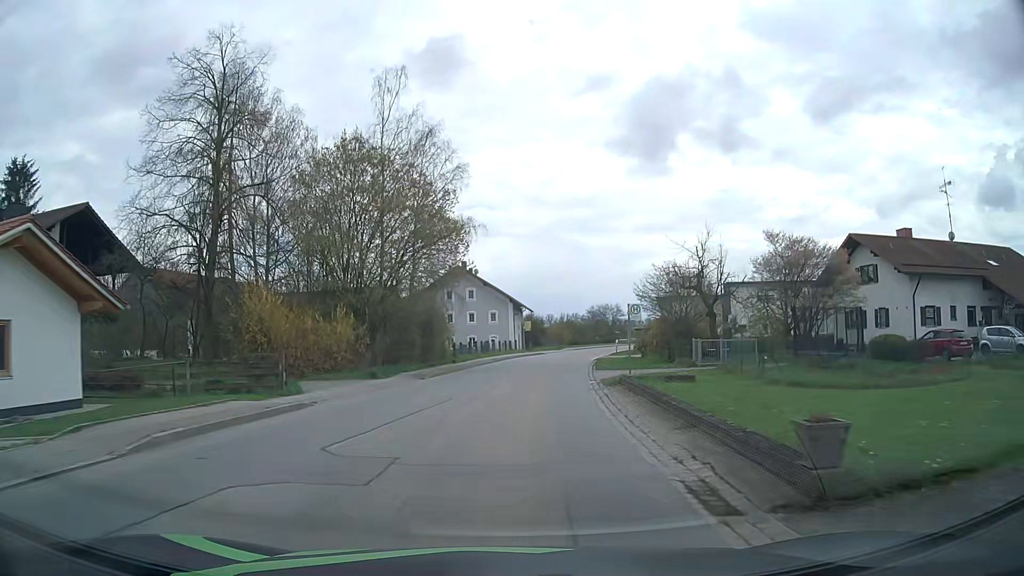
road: tertiary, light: Day
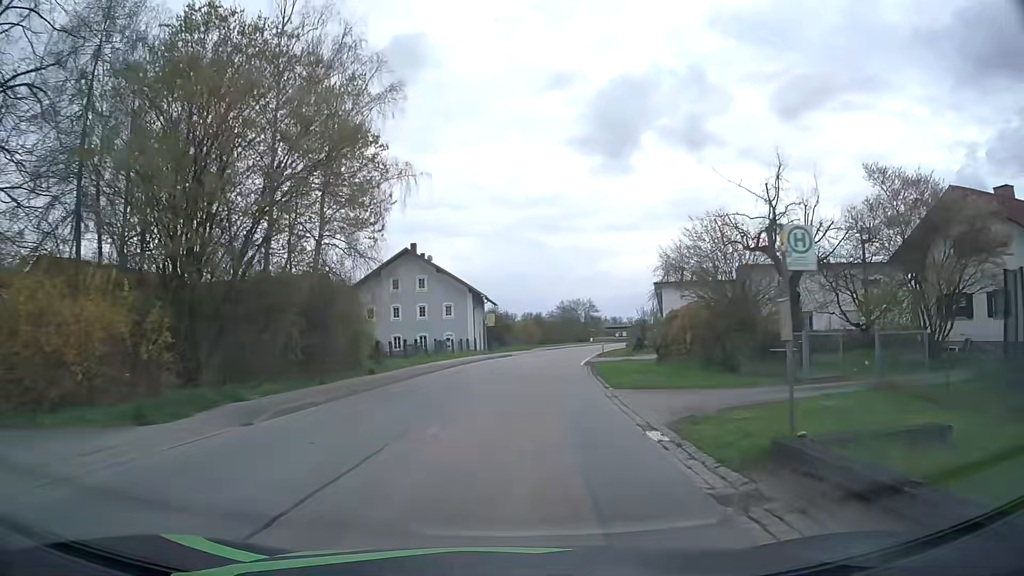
(+0.5, +15.1) m; +3°
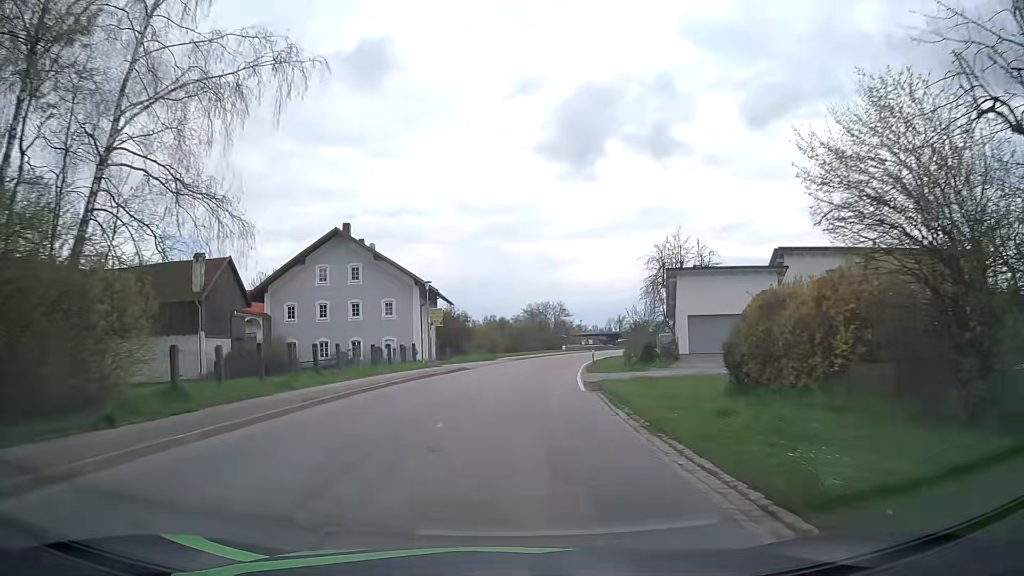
(+0.5, +15.3) m; +3°
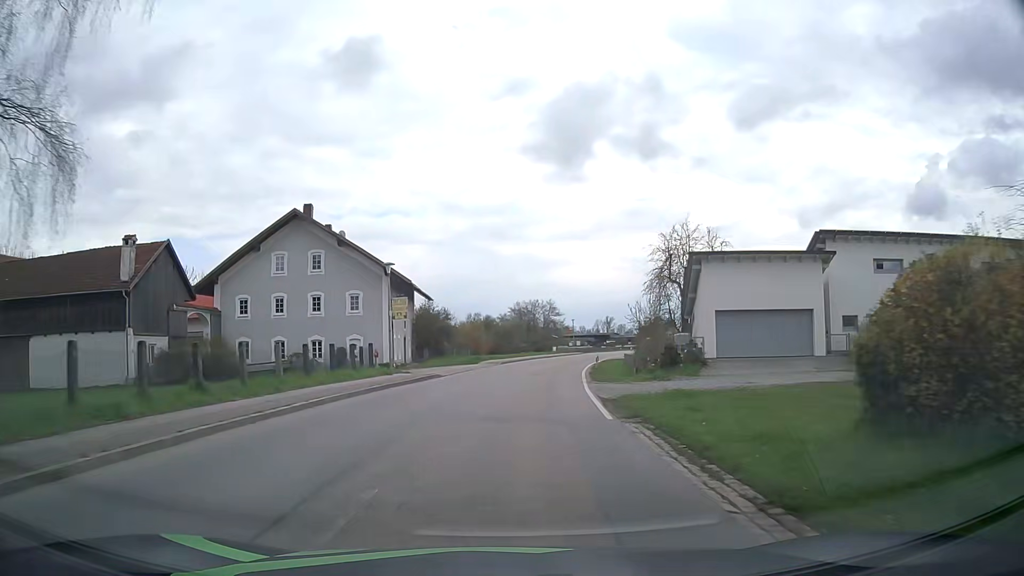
(+0.1, +7.7) m; +1°
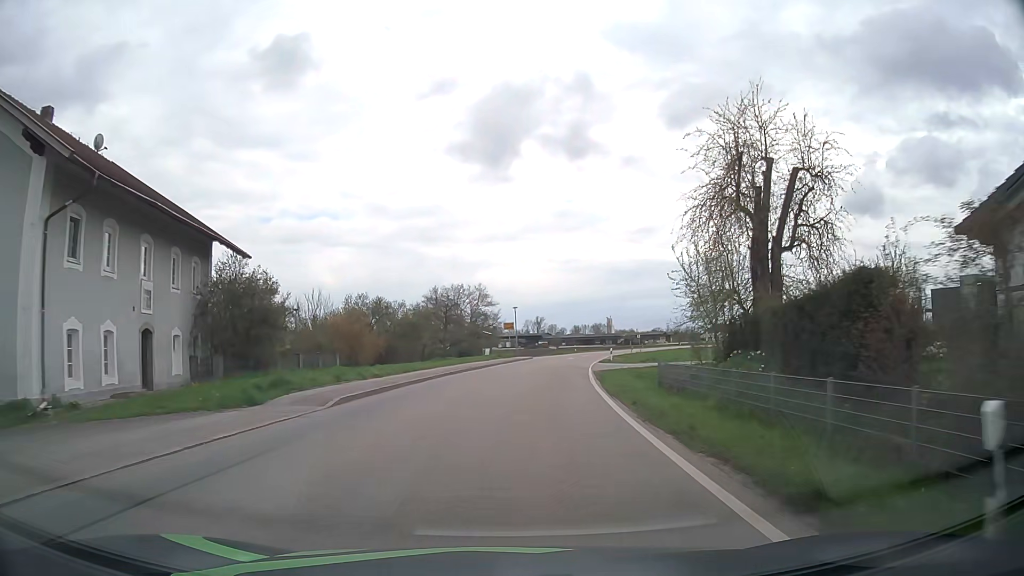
(+1.4, +31.4) m; +6°
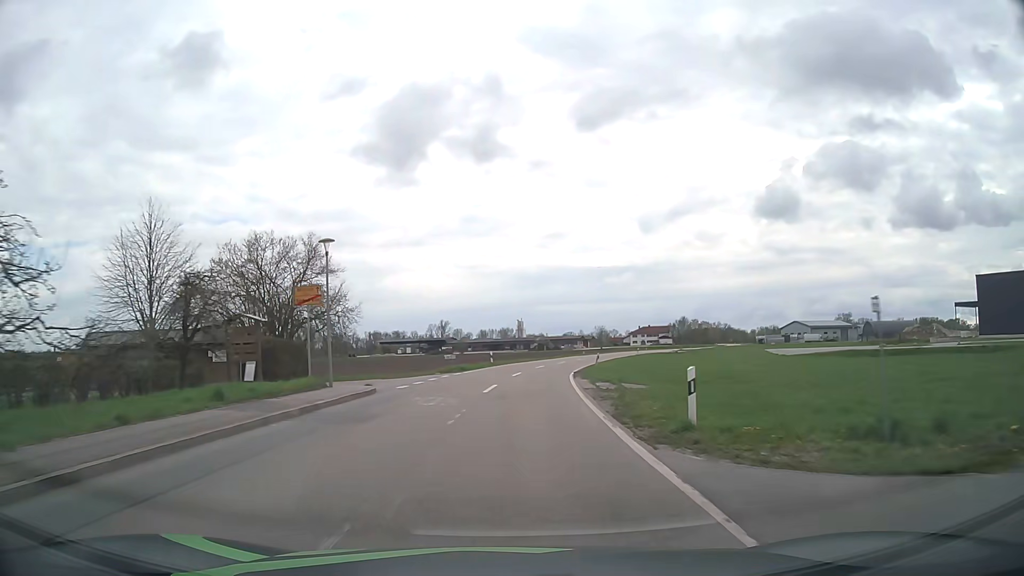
(+3.5, +41.3) m; +8°
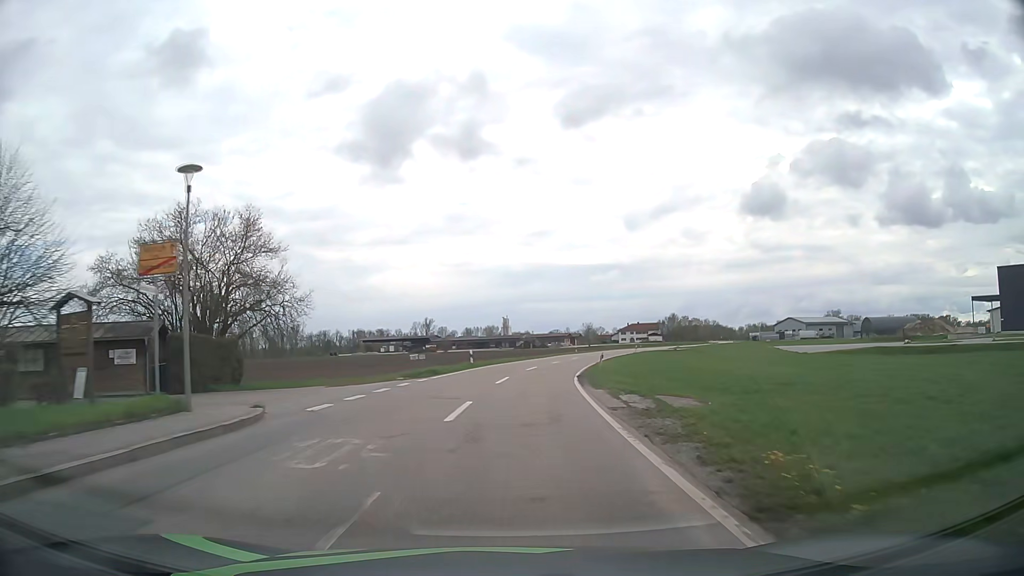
(+0.1, +8.9) m; +1°
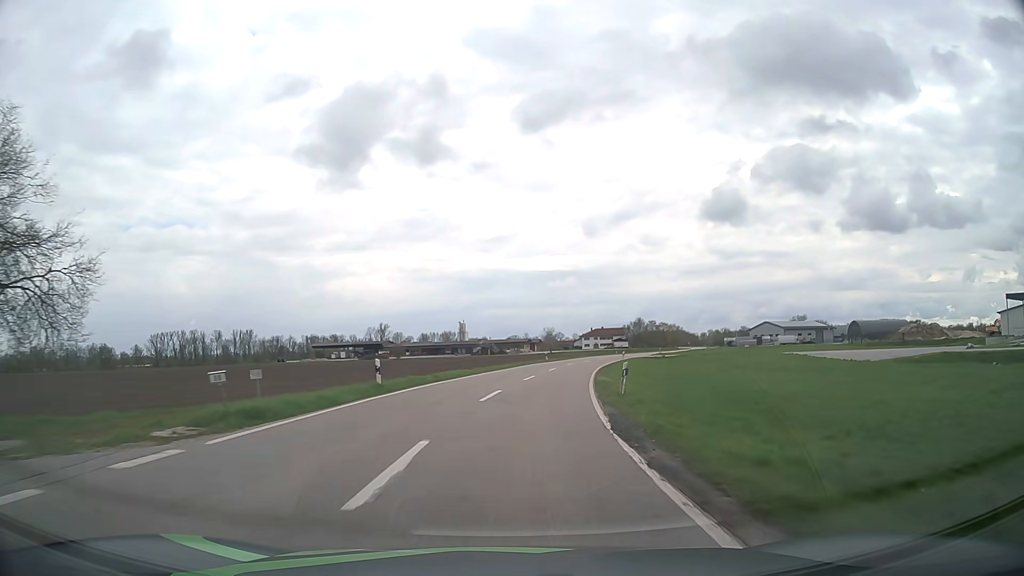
(+0.5, +18.7) m; +3°
(0, +10) (+1, +20) (+2, +30) (+3, +40) (+5, +50) (+7, +59) (+9, +69) (+12, +79) (+15, +88) (+18, +98) m
